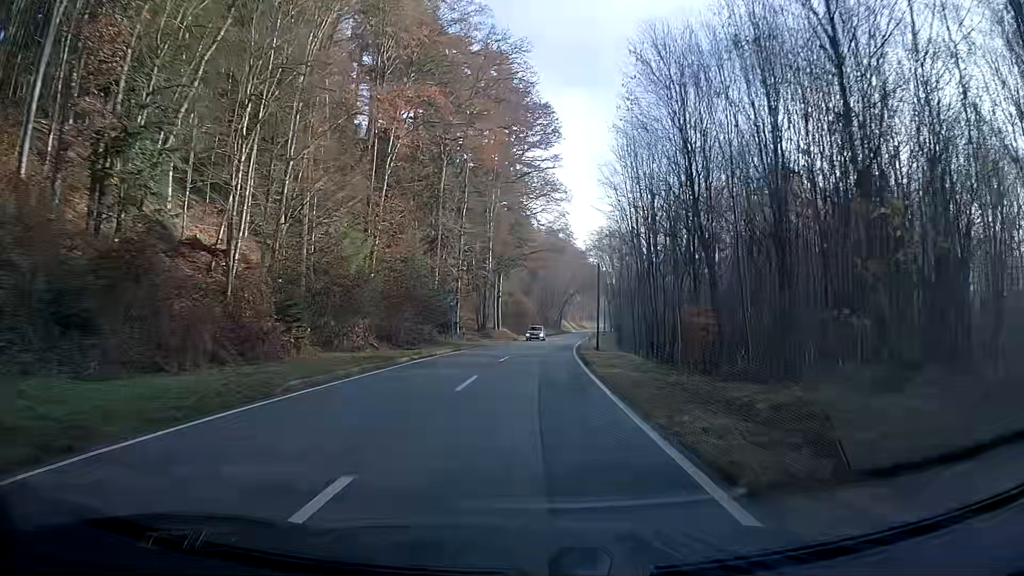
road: secondary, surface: asphalt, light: Day
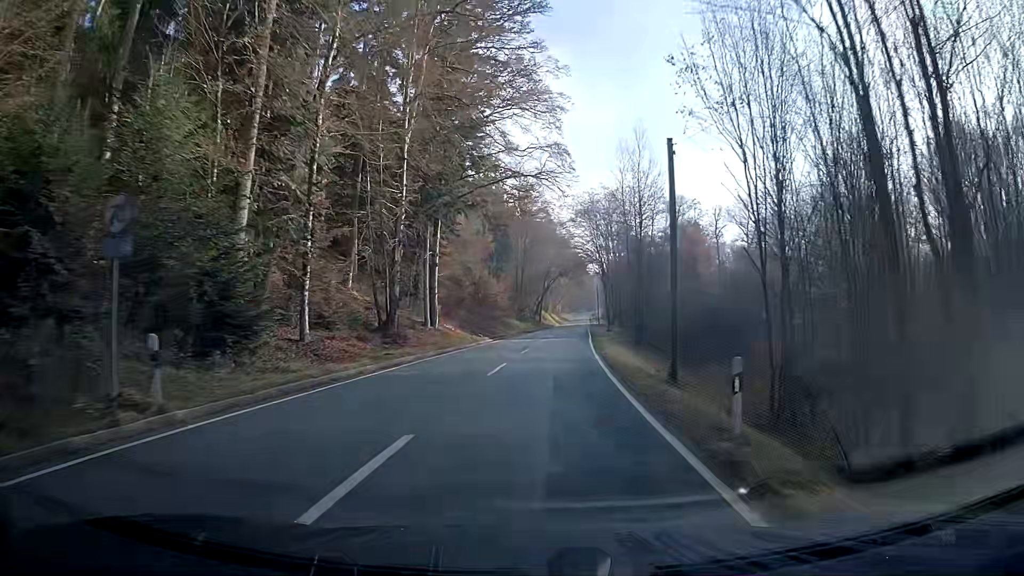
(+0.4, +33.3) m; +2°
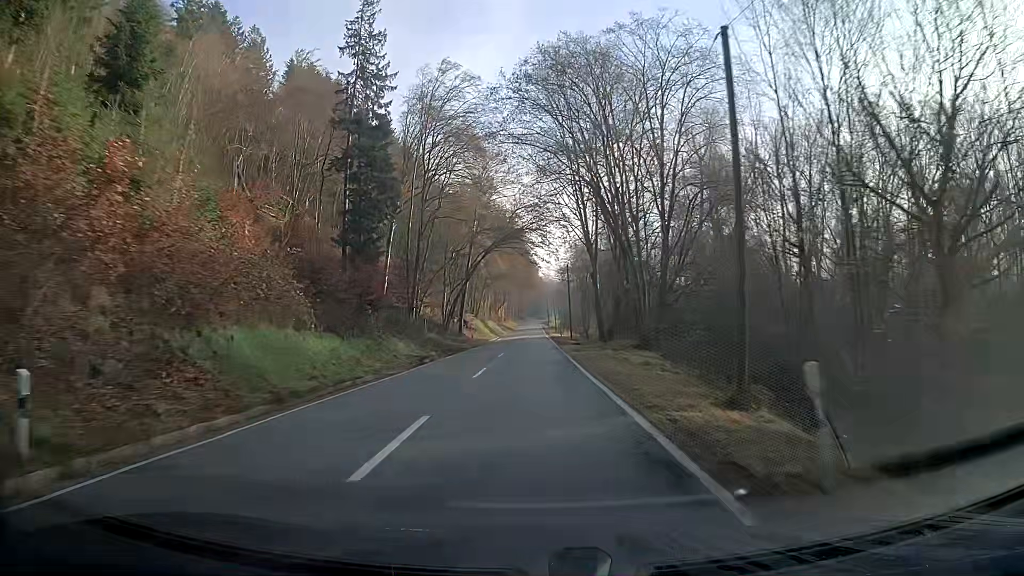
(+2.6, +57.0) m; +2°
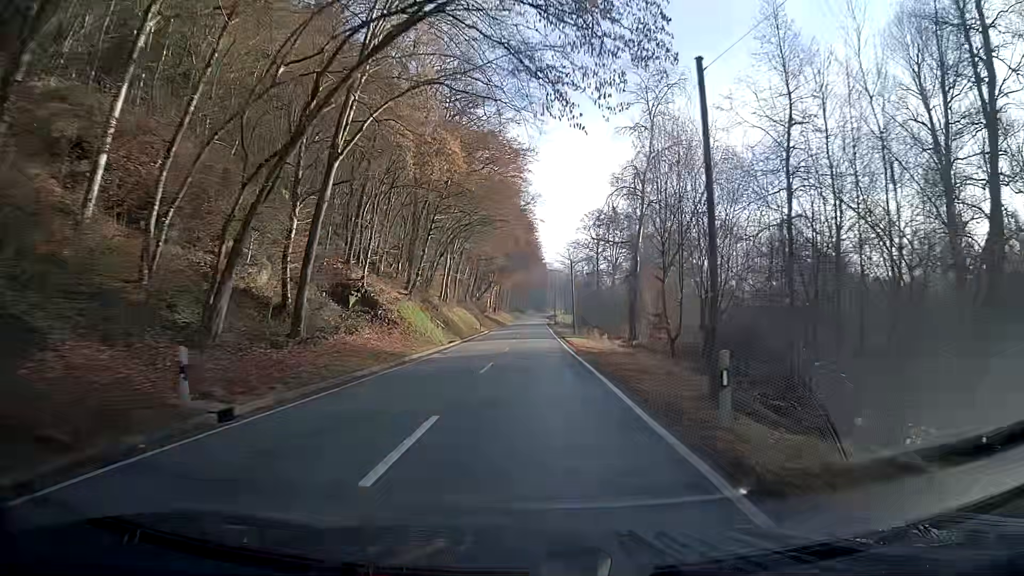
(+1.0, +47.3) m; +2°
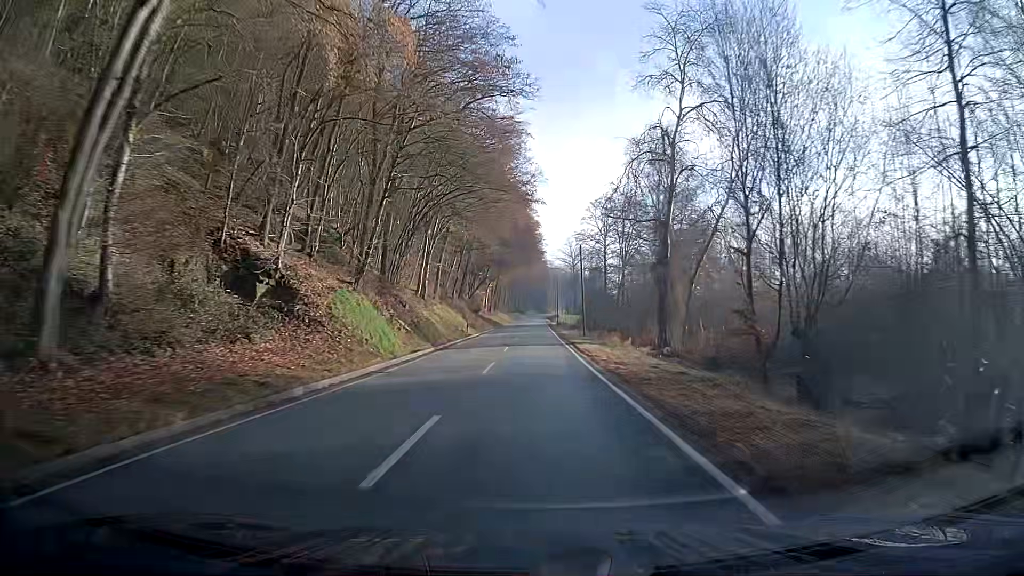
(0.0, +12.1) m; 0°
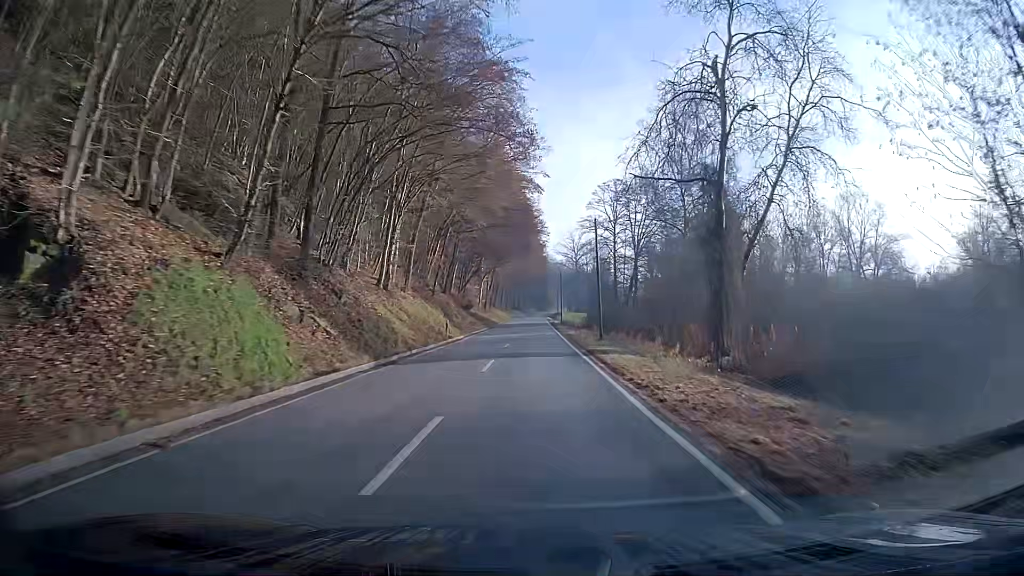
(+0.1, +12.1) m; +1°
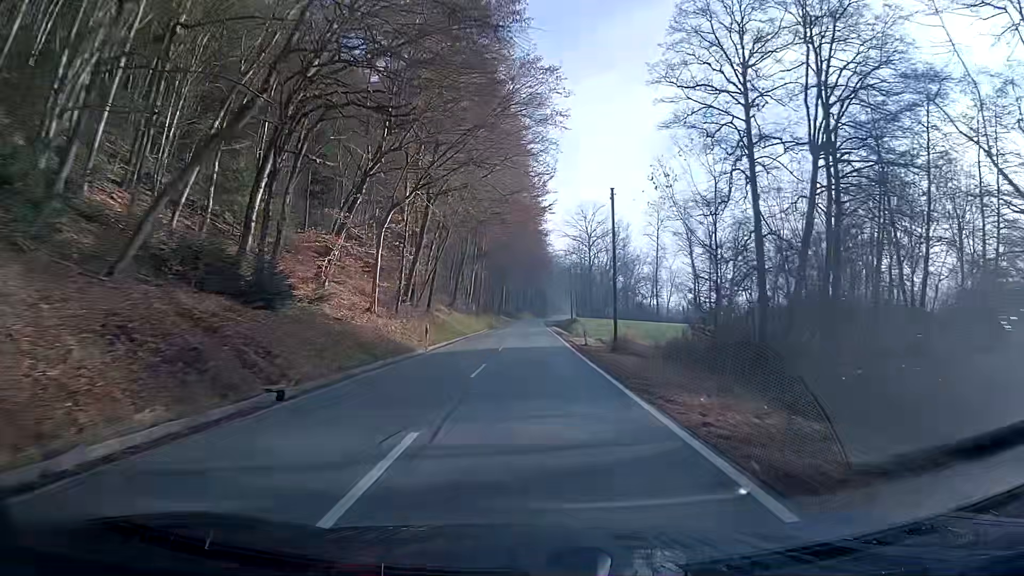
(-0.5, +59.9) m; 0°
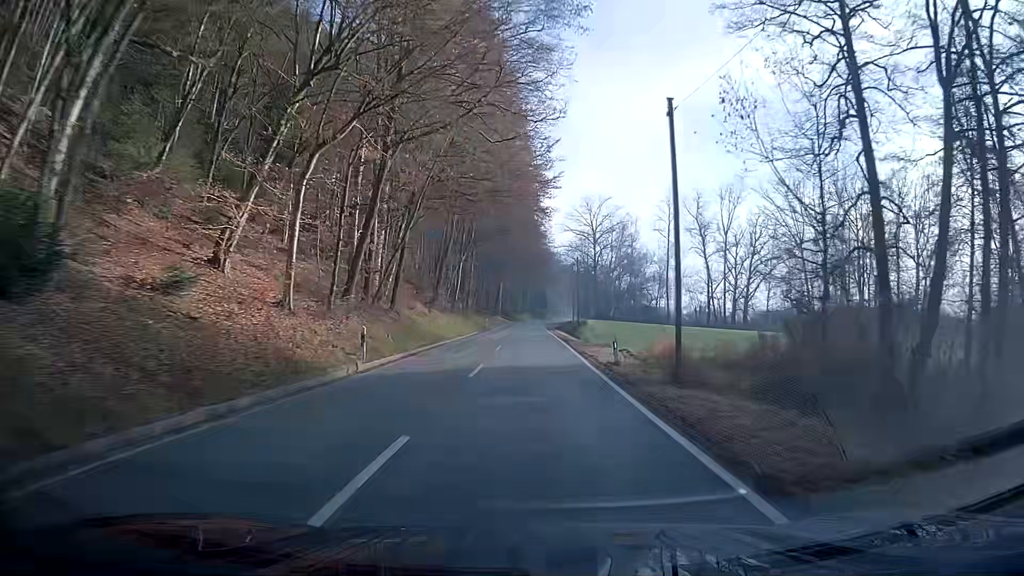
(0.0, +11.9) m; 0°
(0, +10) (0, +20) (0, +30) (0, +40) (0, +50) (0, +60) (0, +70) (0, +80) (0, +90) (0, +100) m
